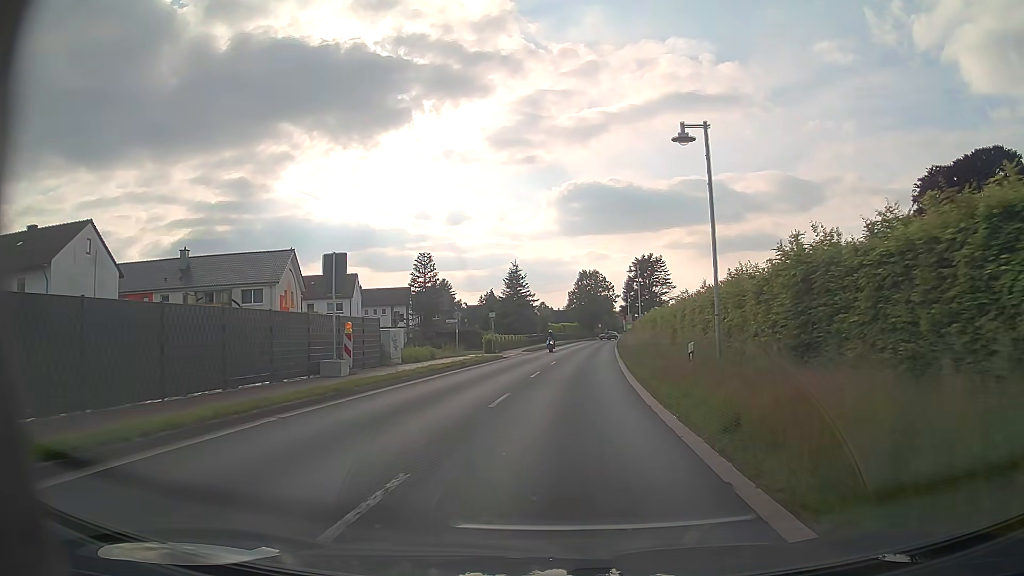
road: primary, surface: asphalt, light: Day
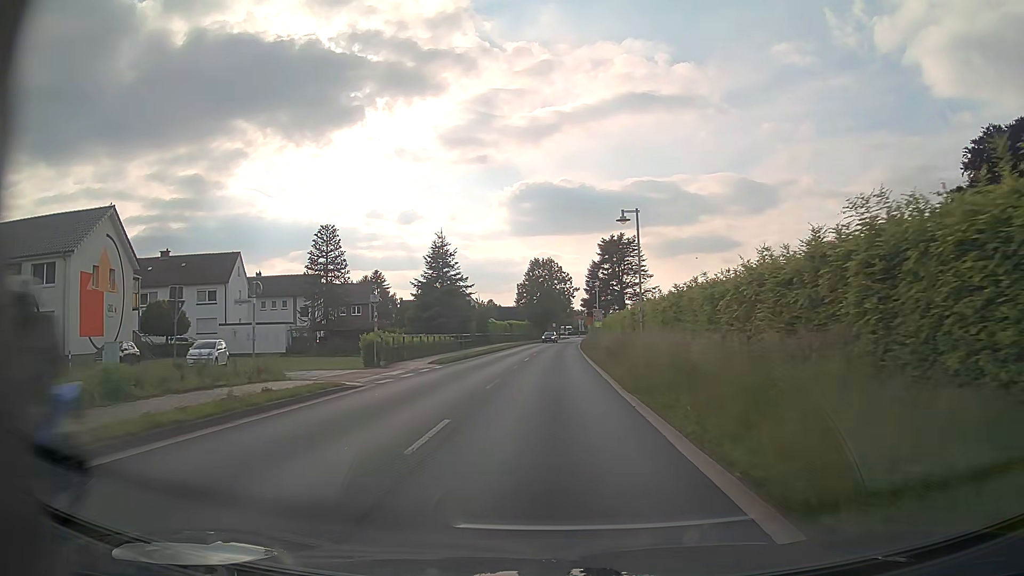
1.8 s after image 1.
(+1.1, +23.3) m; +4°
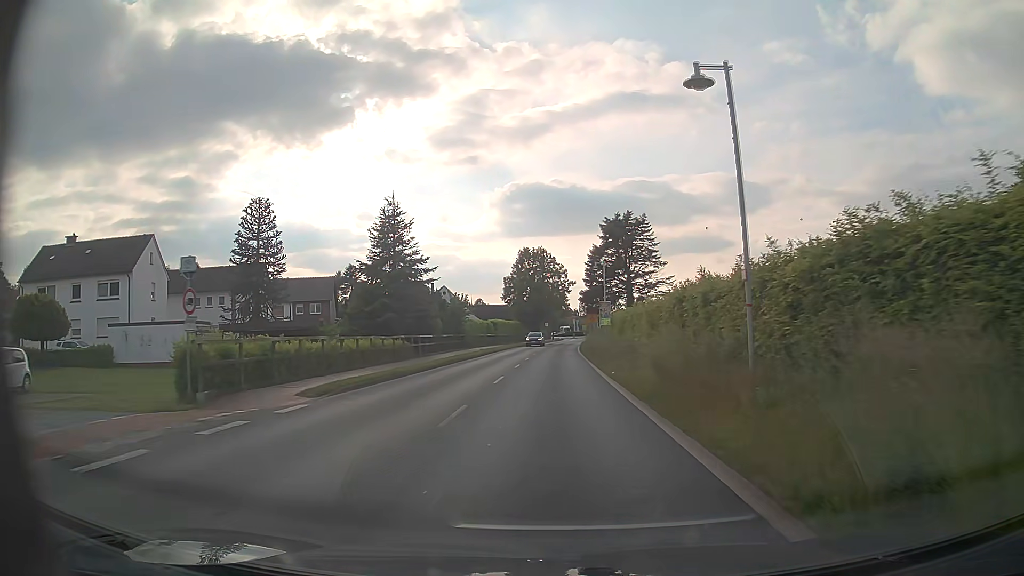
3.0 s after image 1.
(+0.1, +15.8) m; +1°
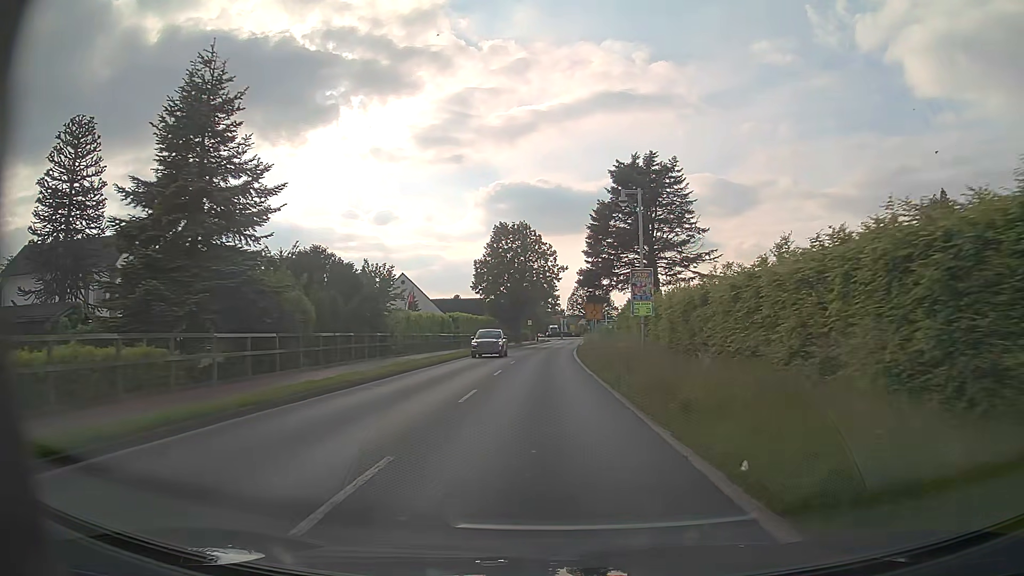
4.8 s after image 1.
(+0.2, +23.8) m; +1°
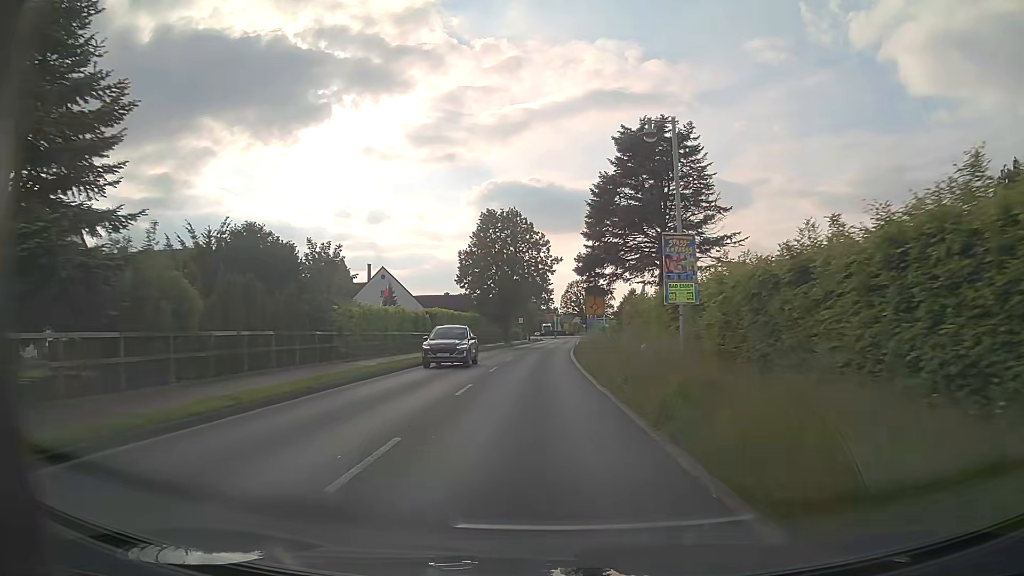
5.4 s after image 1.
(+0.1, +7.9) m; +1°
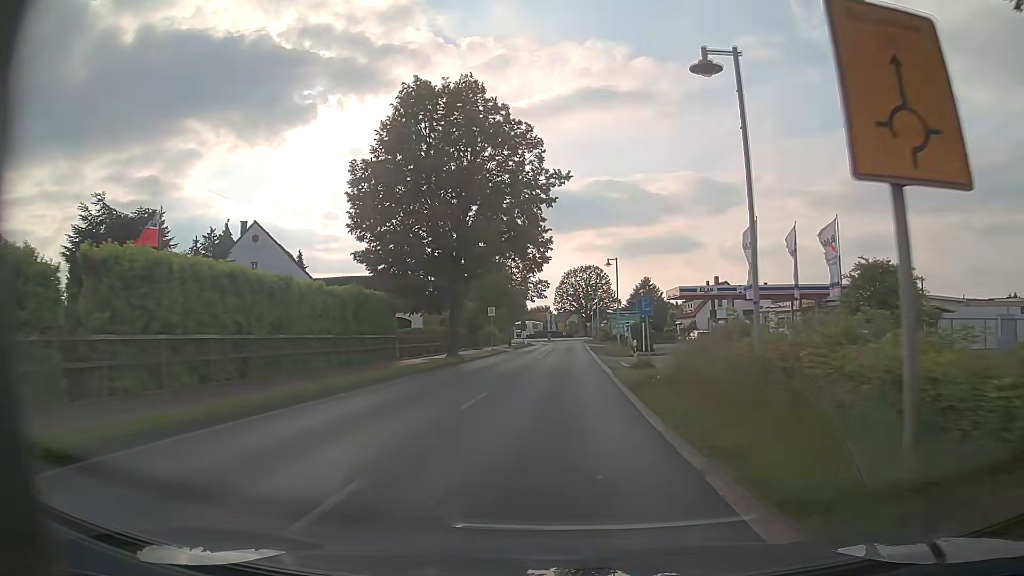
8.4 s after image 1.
(-0.1, +39.0) m; 0°
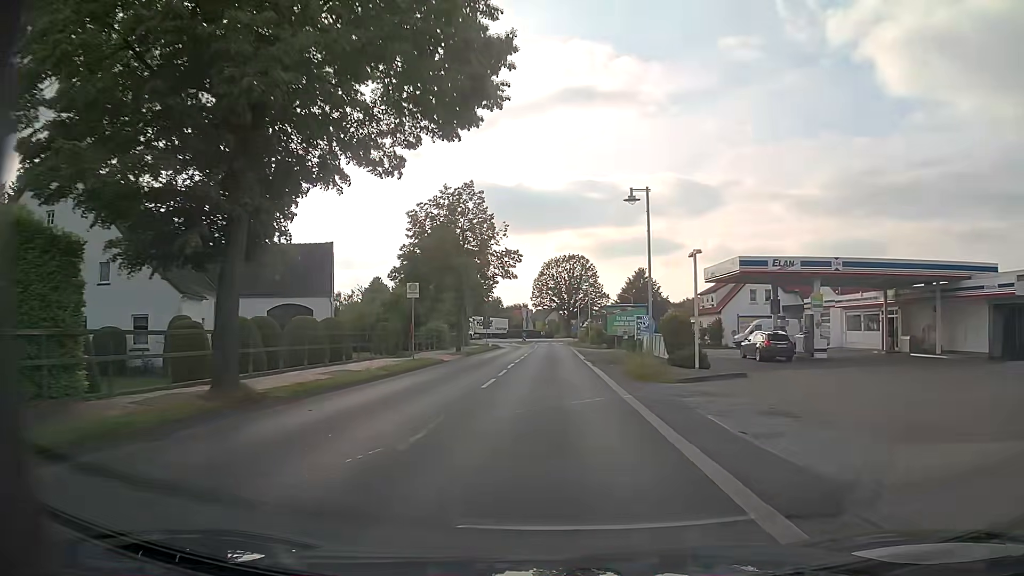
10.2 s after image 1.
(+0.6, +22.7) m; +2°
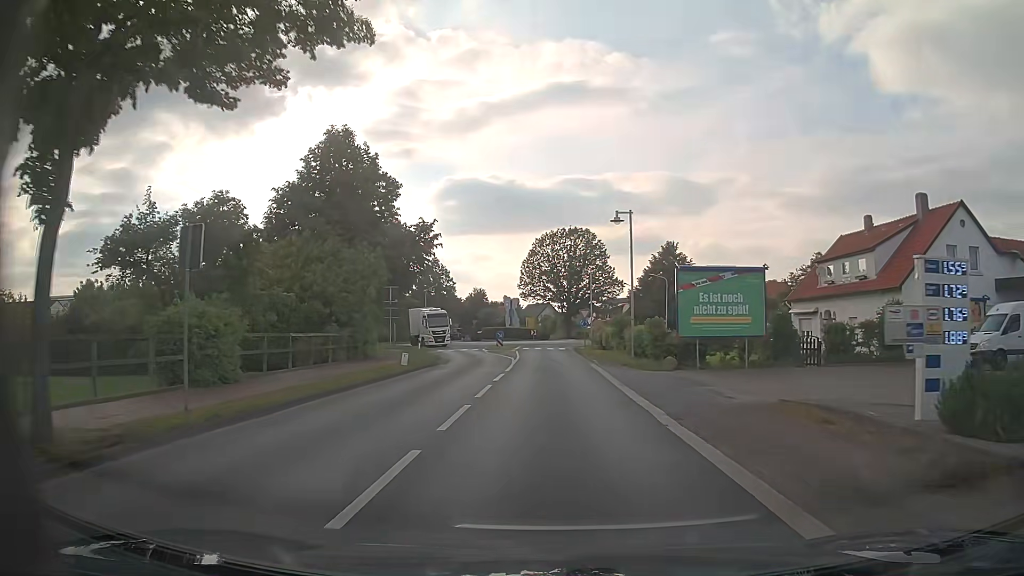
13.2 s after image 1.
(+0.3, +35.0) m; 0°
(0, +10) (0, +20) (0, +30) (0, +40) (0, +50) (0, +60) (+3, +70) (+7, +78) (+7, +88) (-1, +93) m
